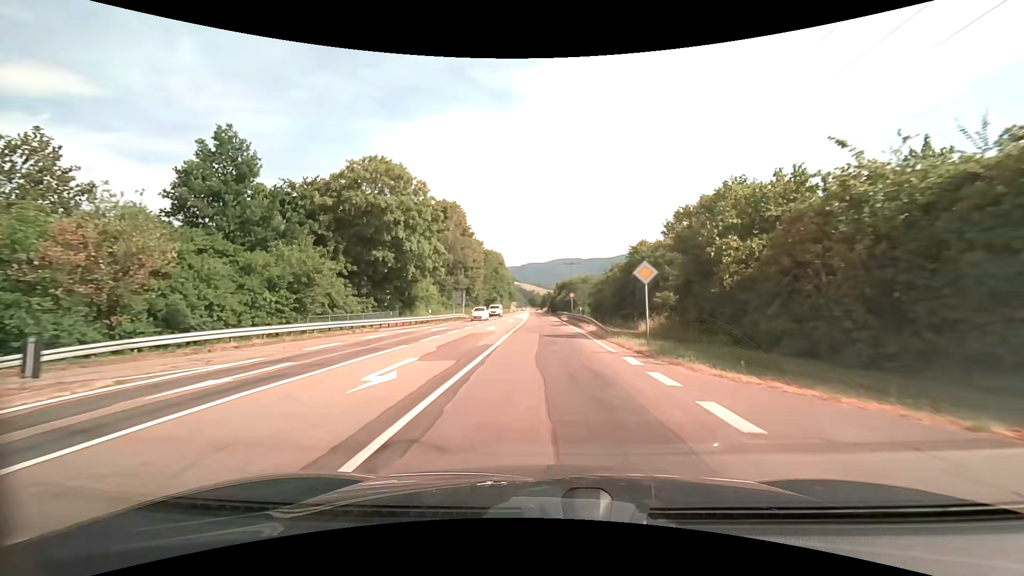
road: secondary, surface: asphalt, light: Day
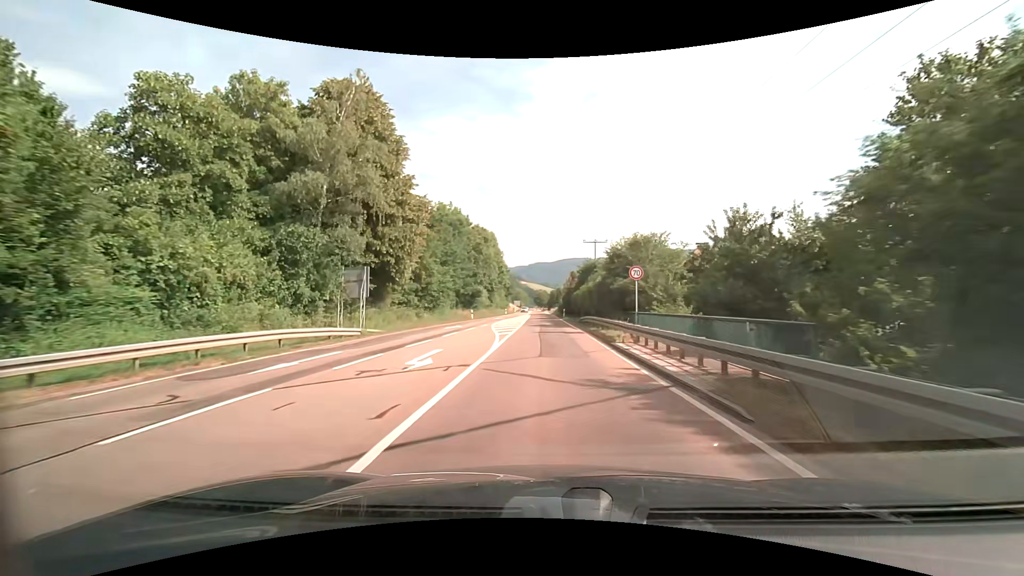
(-0.3, +39.6) m; -1°
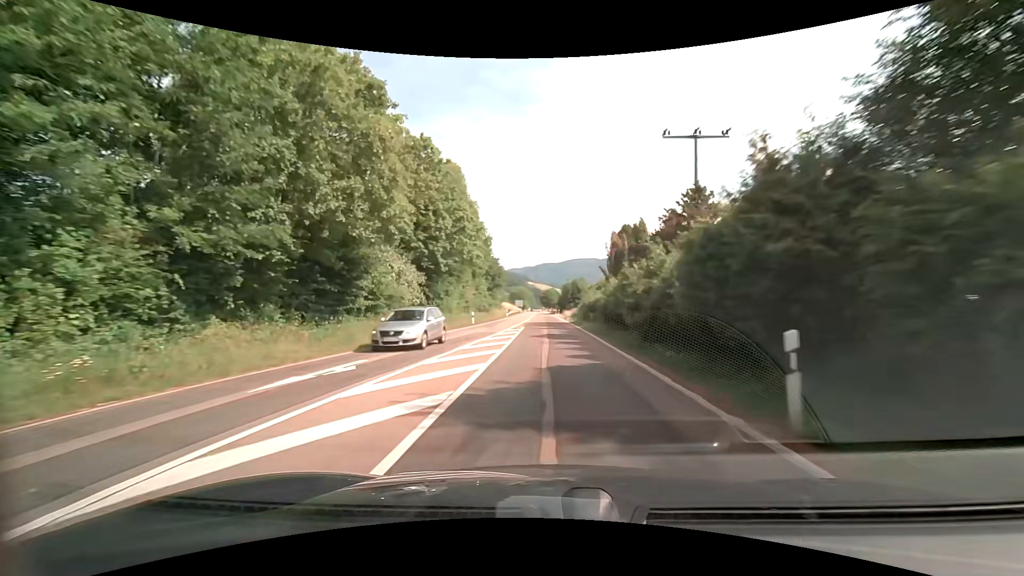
(-0.3, +49.9) m; -1°
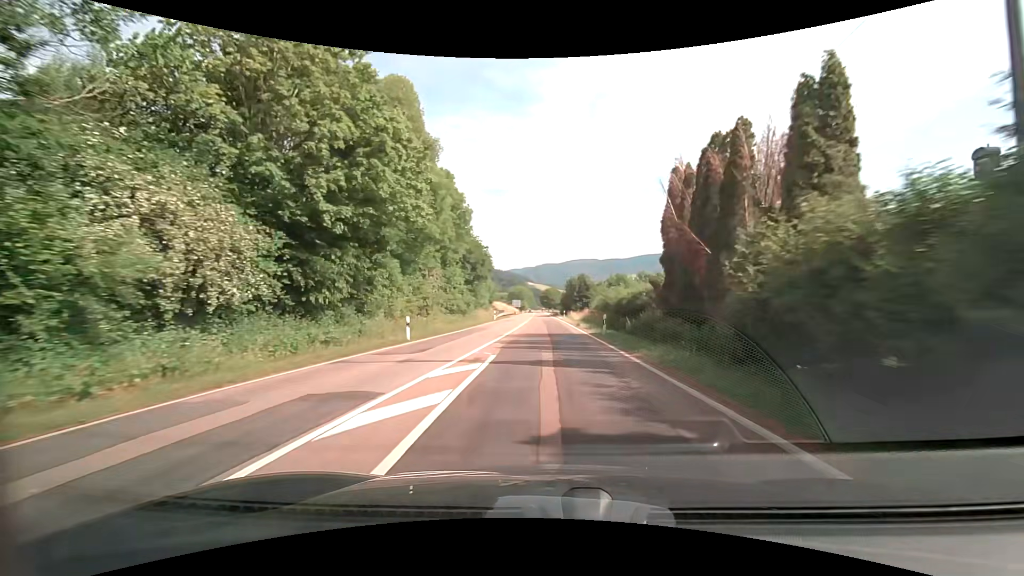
(0.0, +20.2) m; 0°
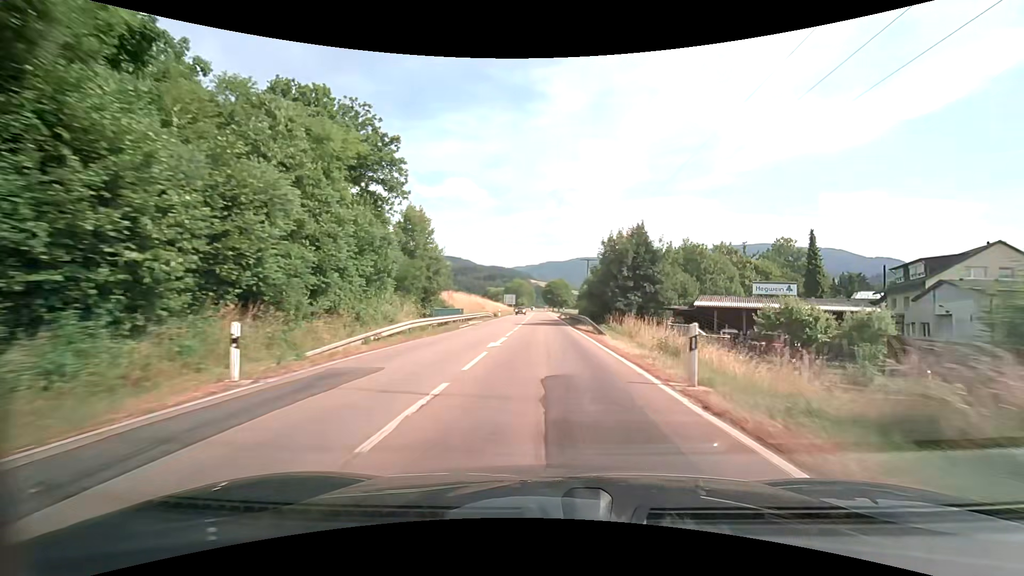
(-0.1, +51.1) m; 0°
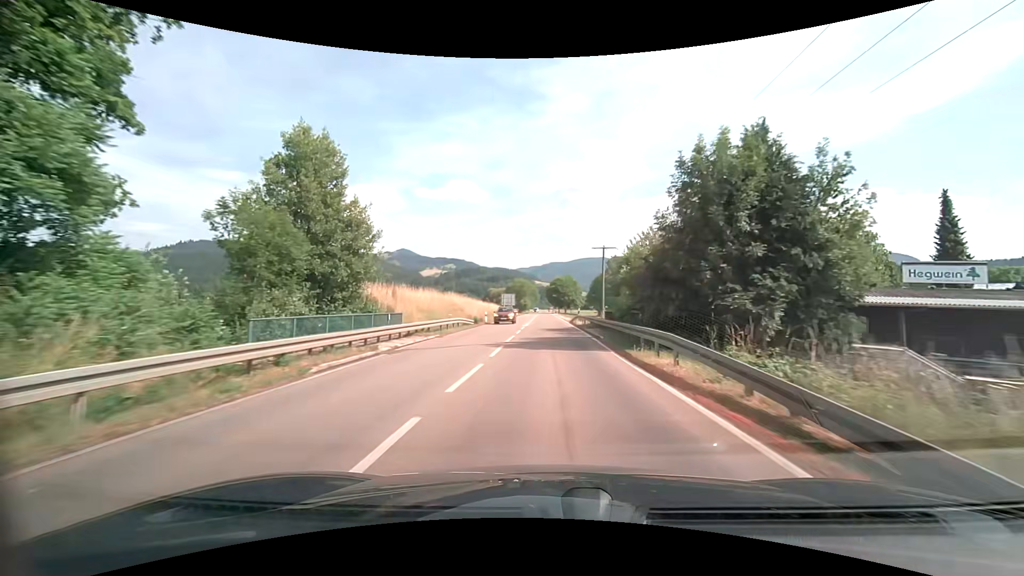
(0.0, +20.8) m; 0°
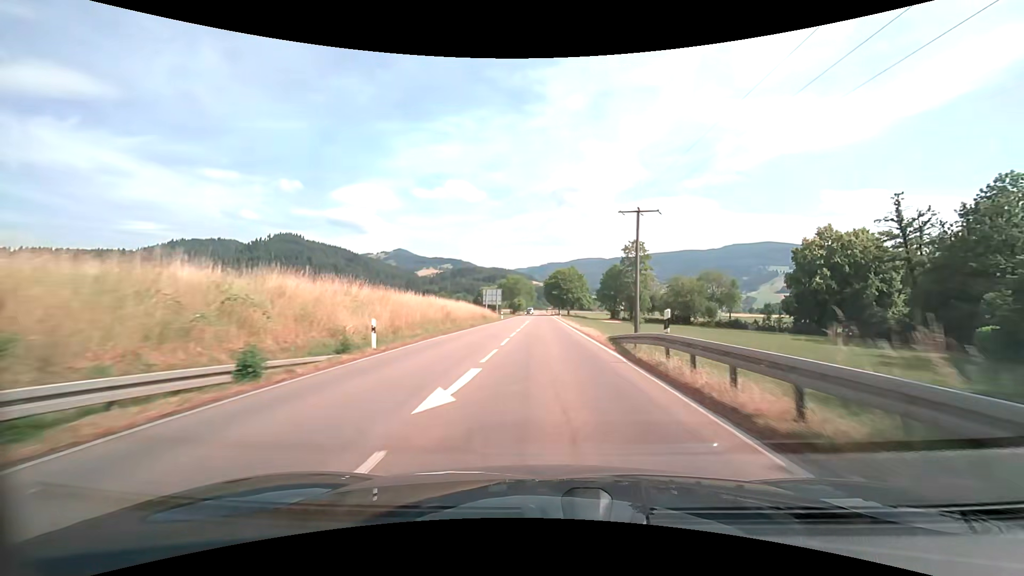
(-0.1, +31.7) m; 0°
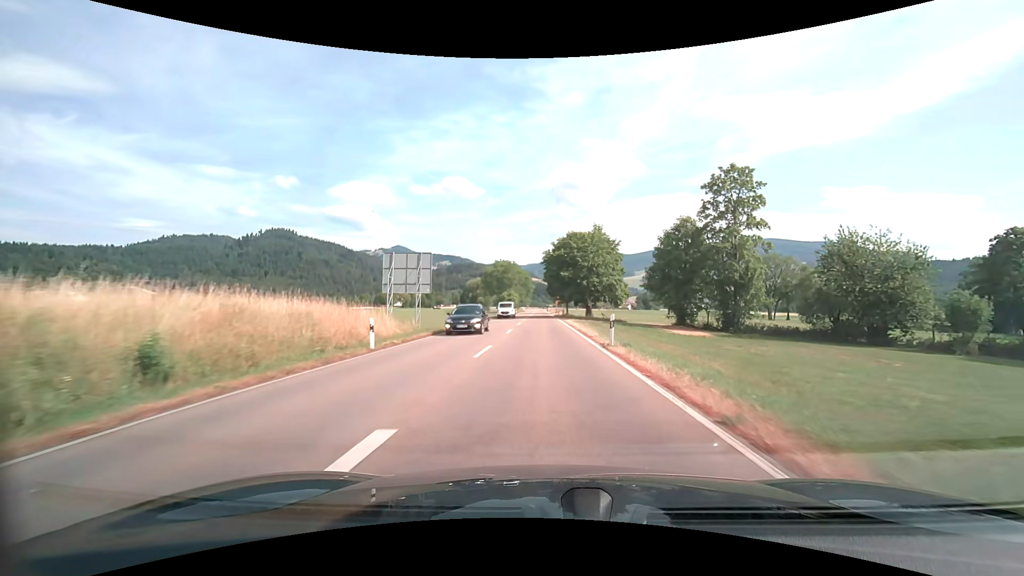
(+0.2, +53.4) m; 0°
(0, +10) (0, +20) (0, +30) (0, +40) (0, +50) (0, +60) (0, +70) (0, +80) (0, +90) (0, +100) m
